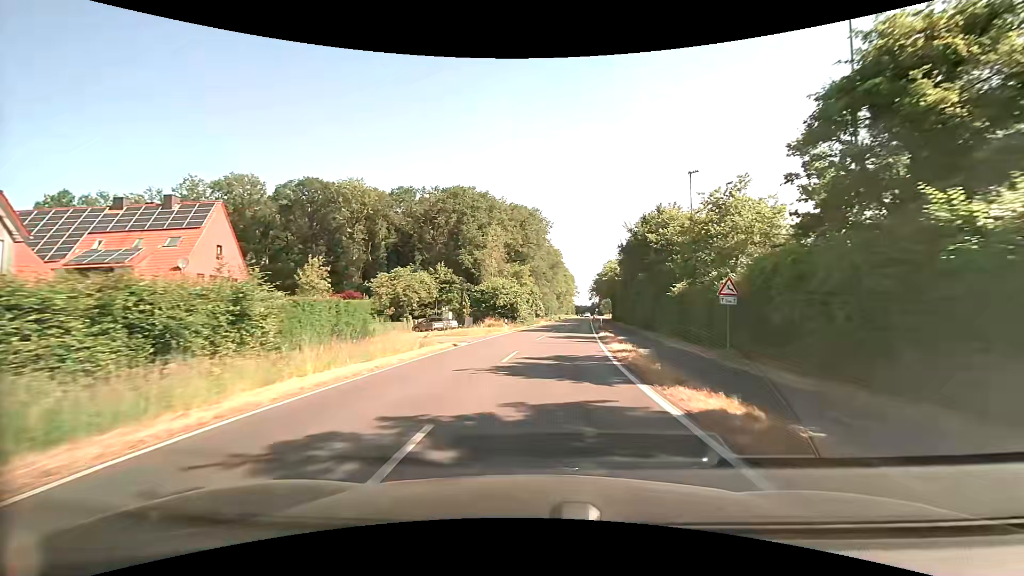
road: secondary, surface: asphalt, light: Day
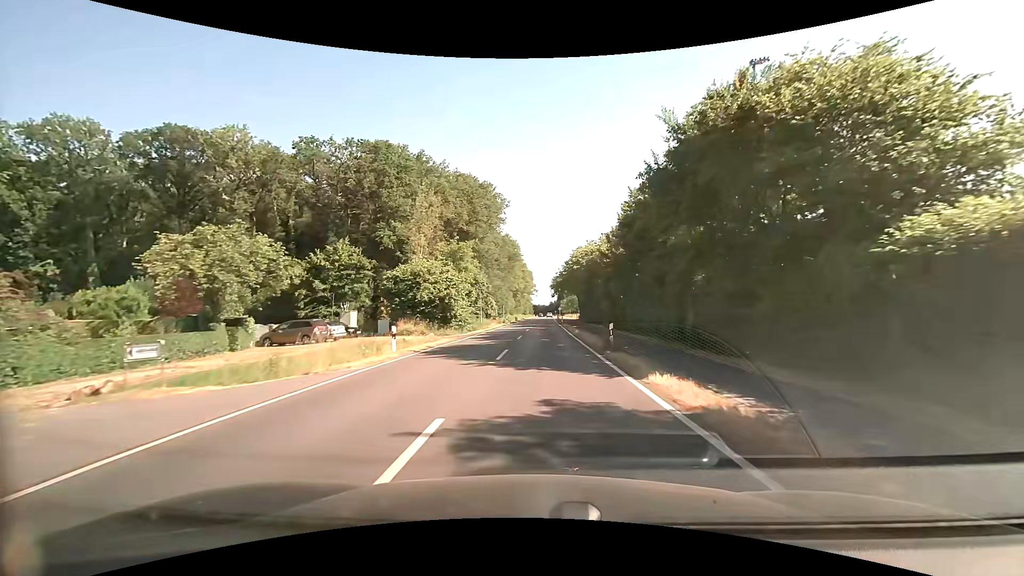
(+0.8, +23.6) m; +4°
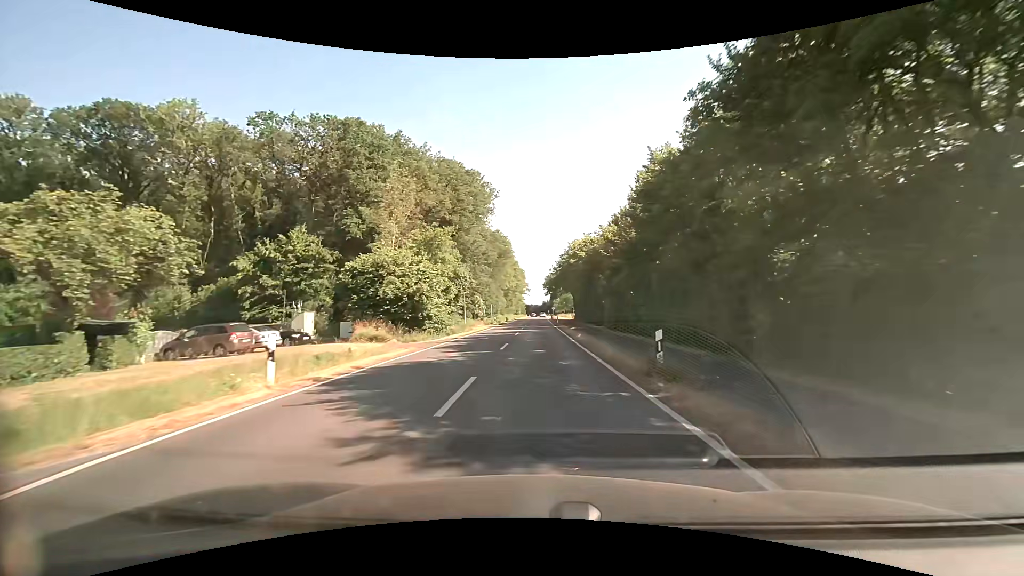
(+0.1, +8.0) m; +1°
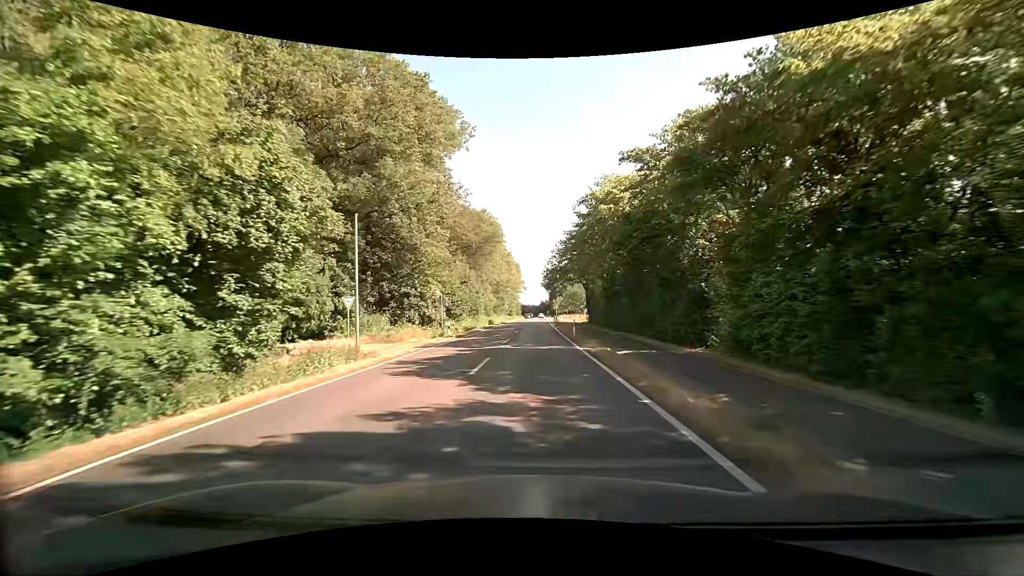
(+0.4, +31.4) m; 0°
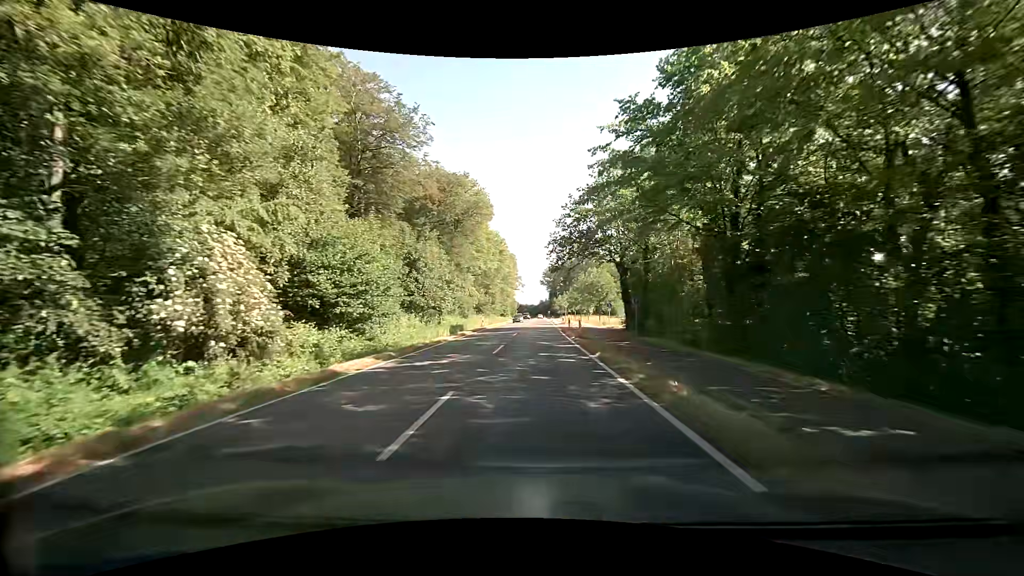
(+0.2, +30.5) m; +1°
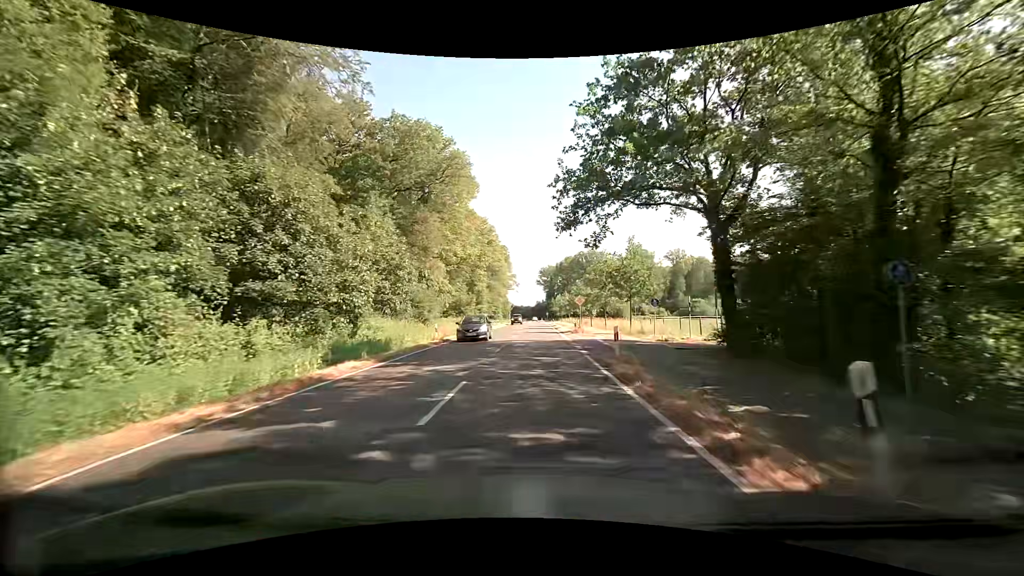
(0.0, +22.8) m; +1°
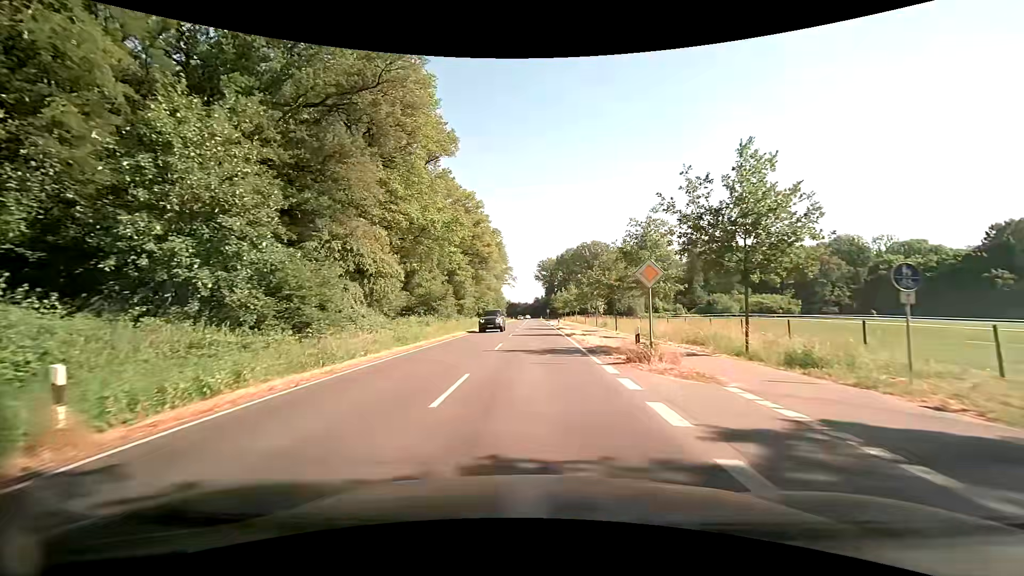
(0.0, +22.8) m; 0°
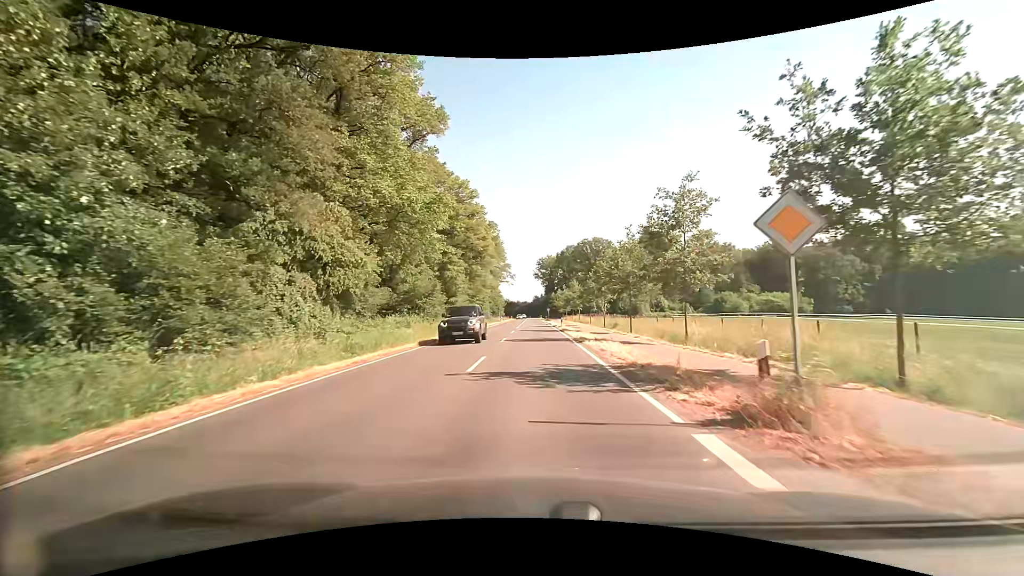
(-0.1, +7.6) m; 0°
(0, +10) (0, +20) (0, +30) (0, +40) (0, +50) (0, +60) (0, +70) (-1, +80) (-1, +90) (-1, +100) m
